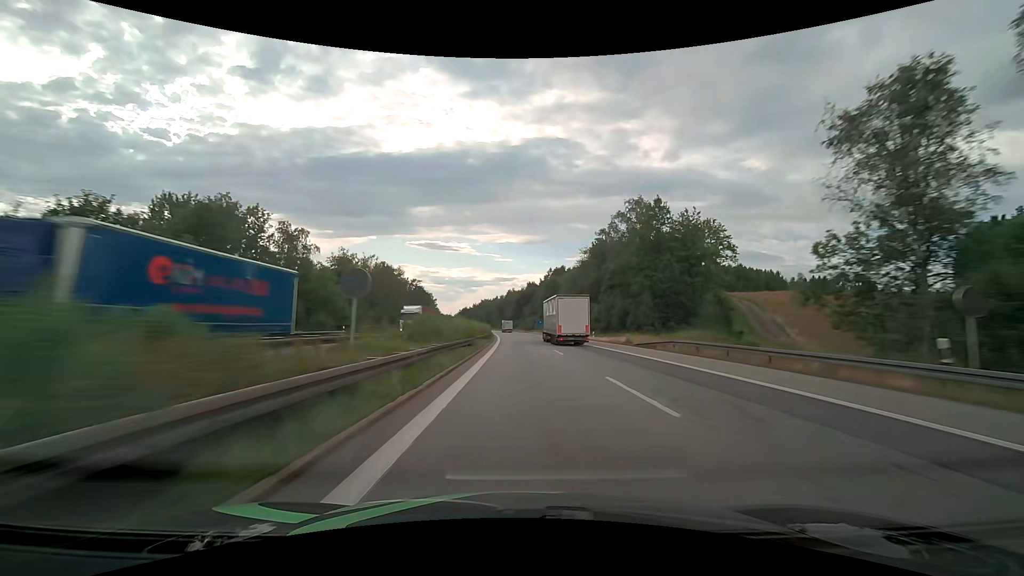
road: motorway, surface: asphalt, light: Day
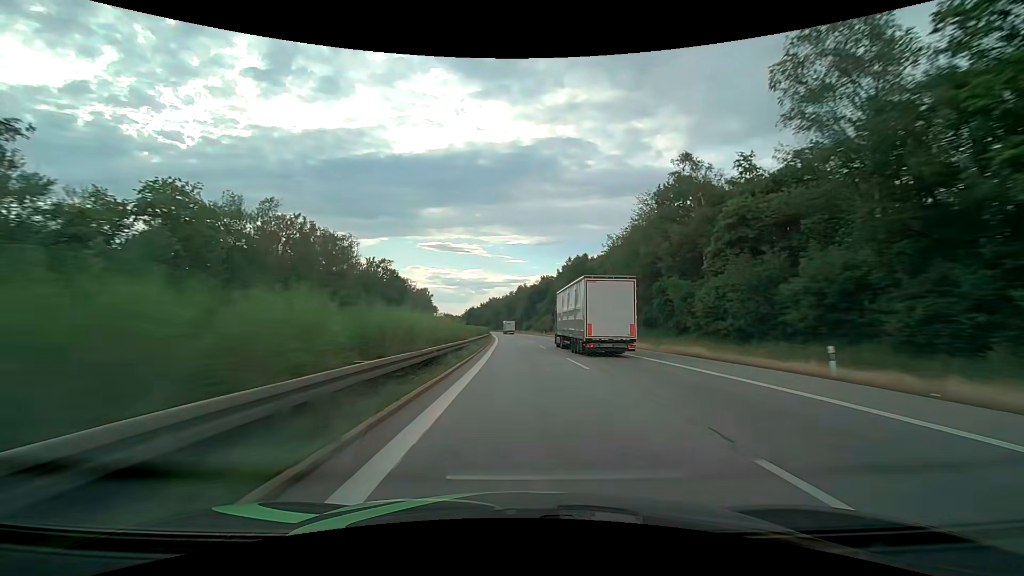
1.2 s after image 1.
(-0.6, +45.1) m; -1°
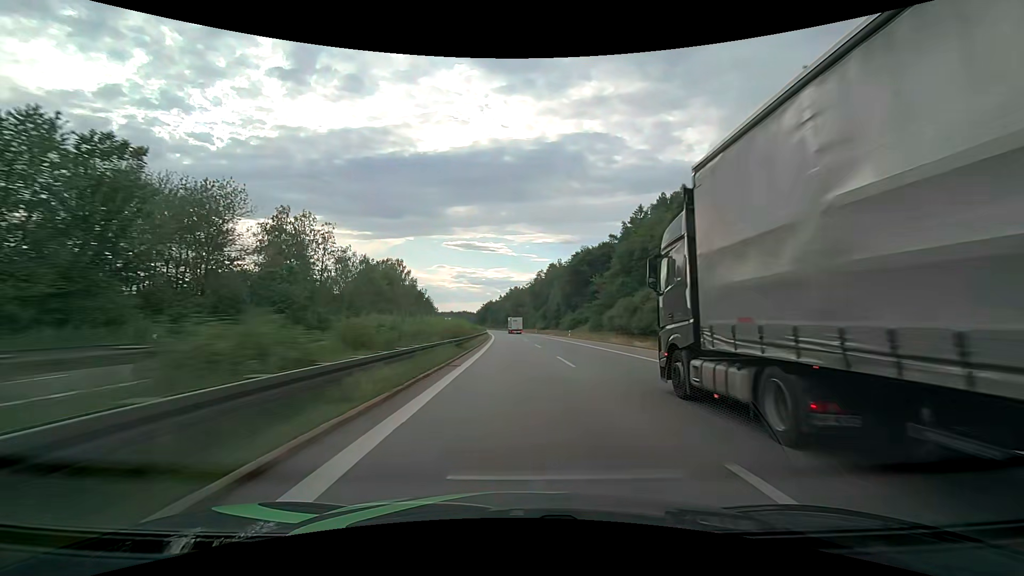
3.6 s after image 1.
(-2.2, +91.1) m; -3°
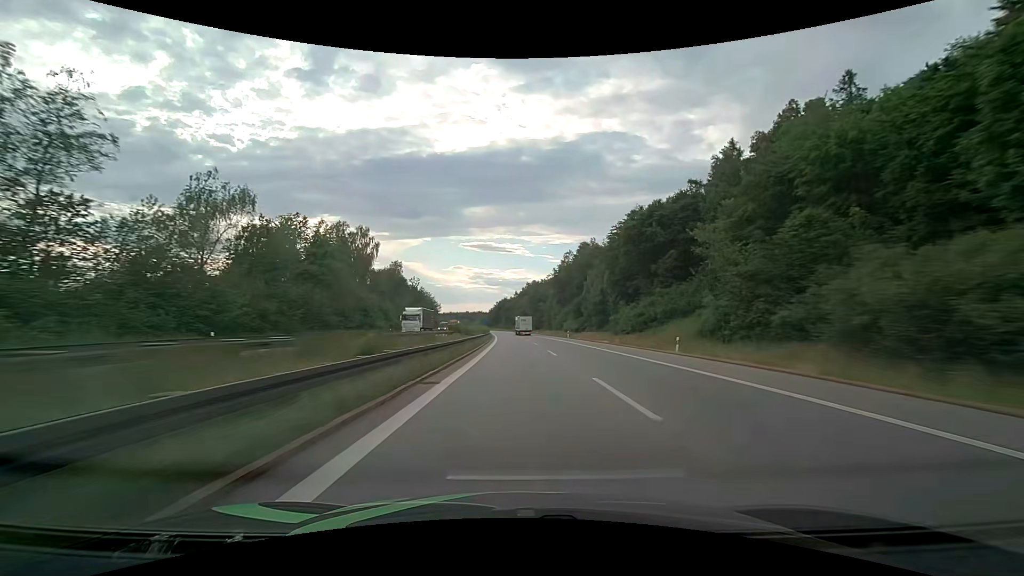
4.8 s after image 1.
(-0.8, +45.8) m; -2°
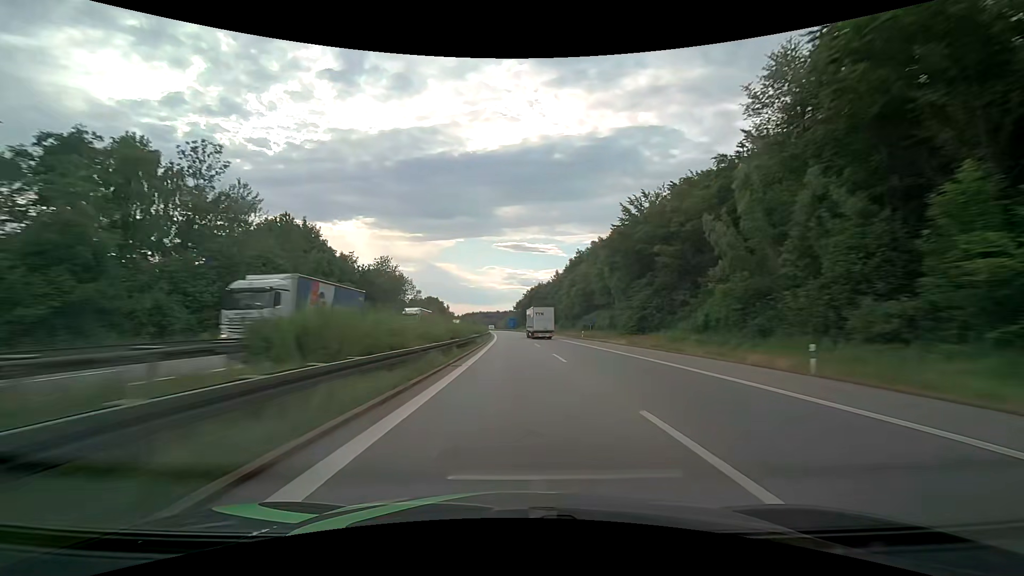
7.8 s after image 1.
(-3.6, +114.8) m; -4°
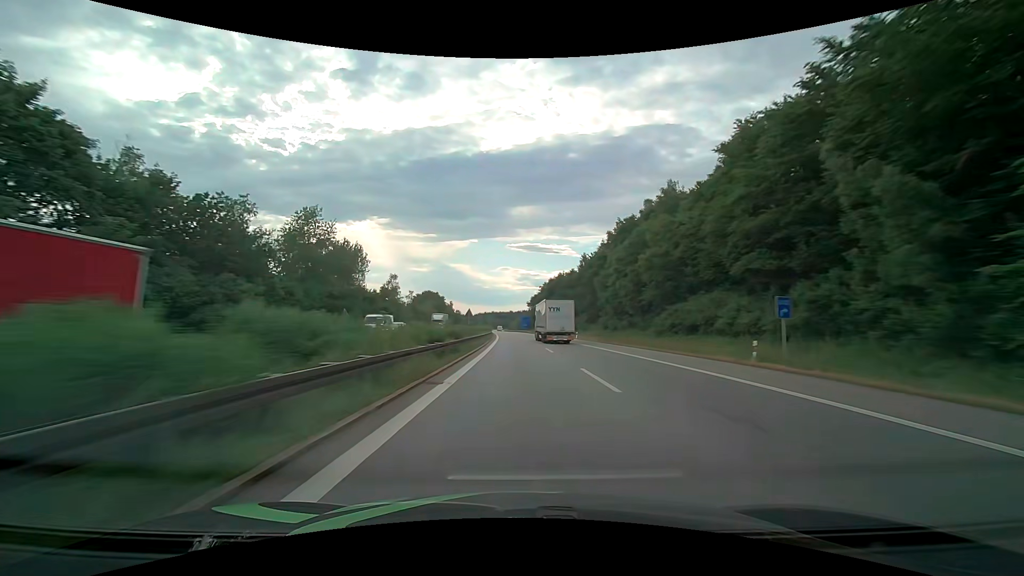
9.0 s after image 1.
(-0.7, +46.0) m; -2°
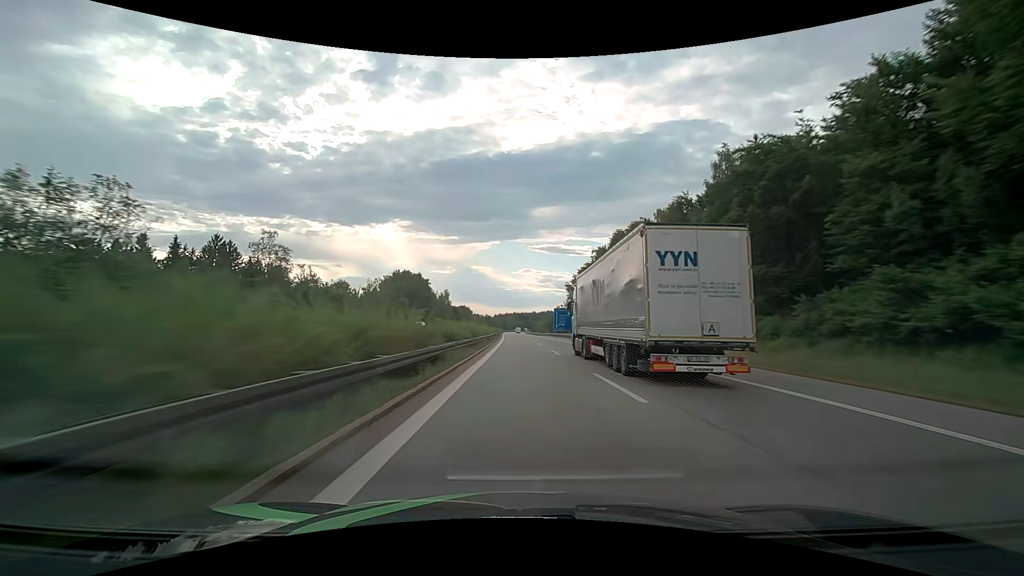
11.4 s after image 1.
(-2.3, +92.0) m; -3°
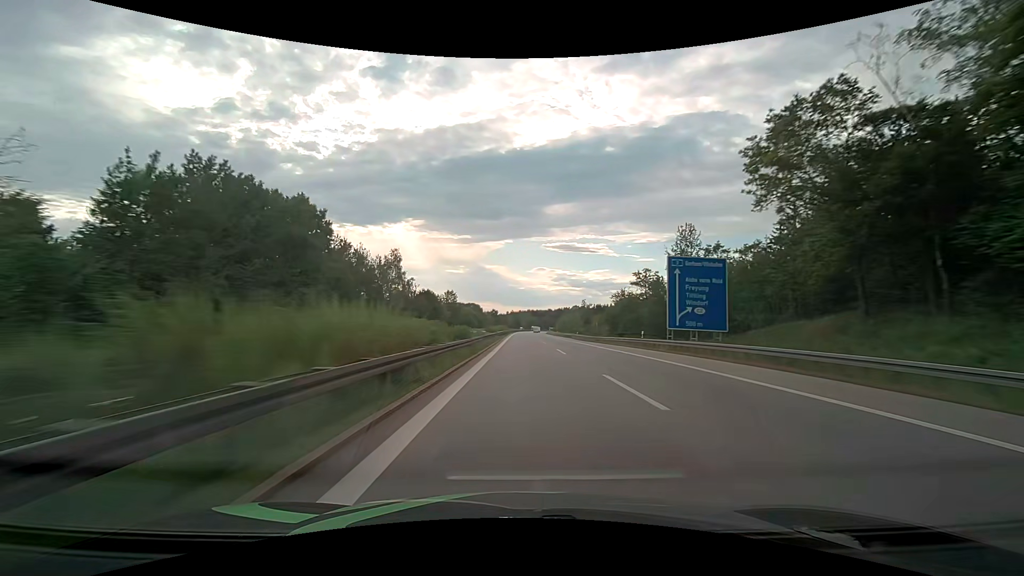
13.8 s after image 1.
(-1.1, +91.8) m; -2°
(0, +10) (0, +20) (0, +30) (0, +40) (0, +50) (0, +60) (+1, +70) (+1, +80) (+1, +90) (+2, +100) m
